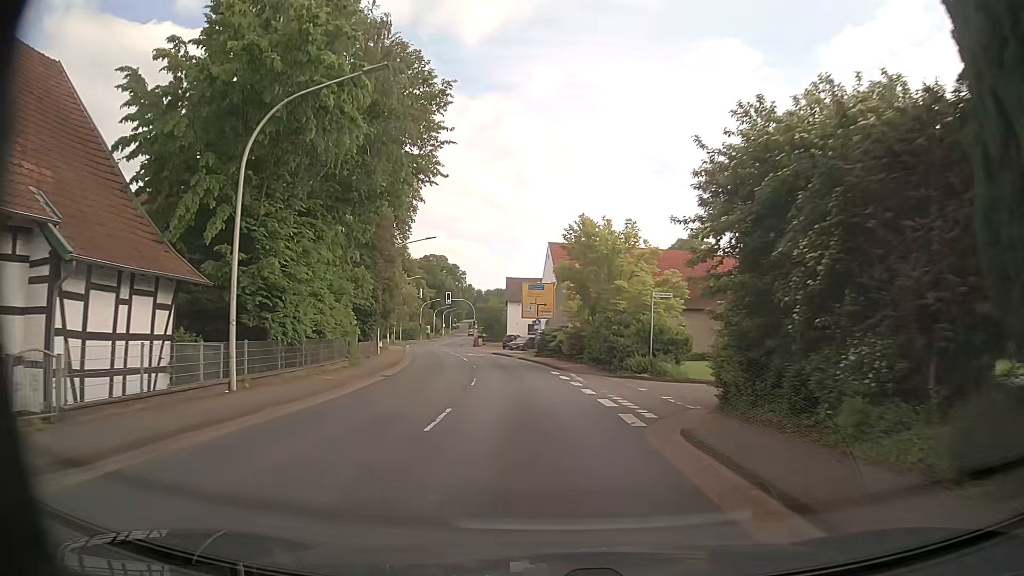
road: primary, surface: asphalt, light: Day
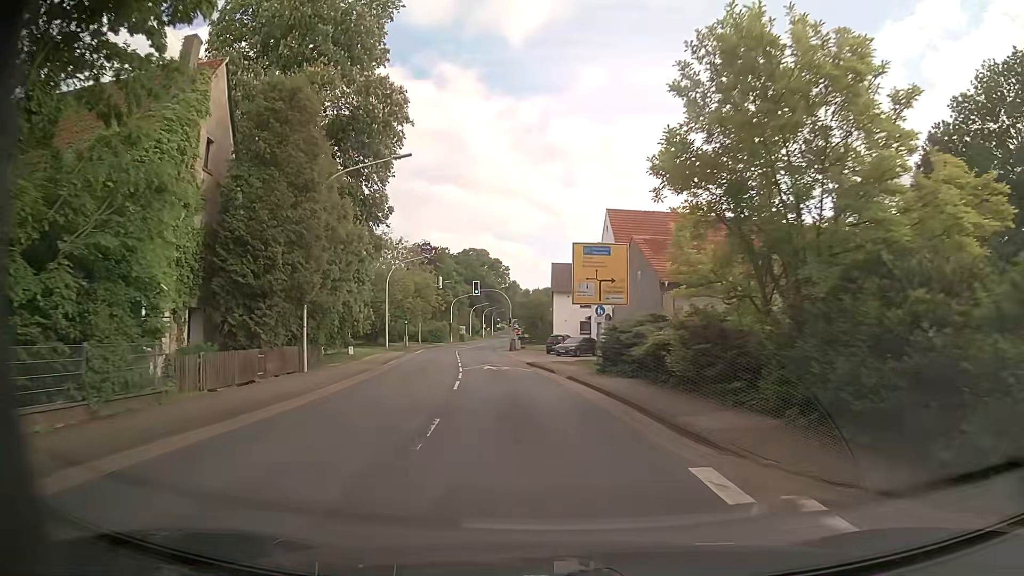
(-0.6, +20.3) m; -4°
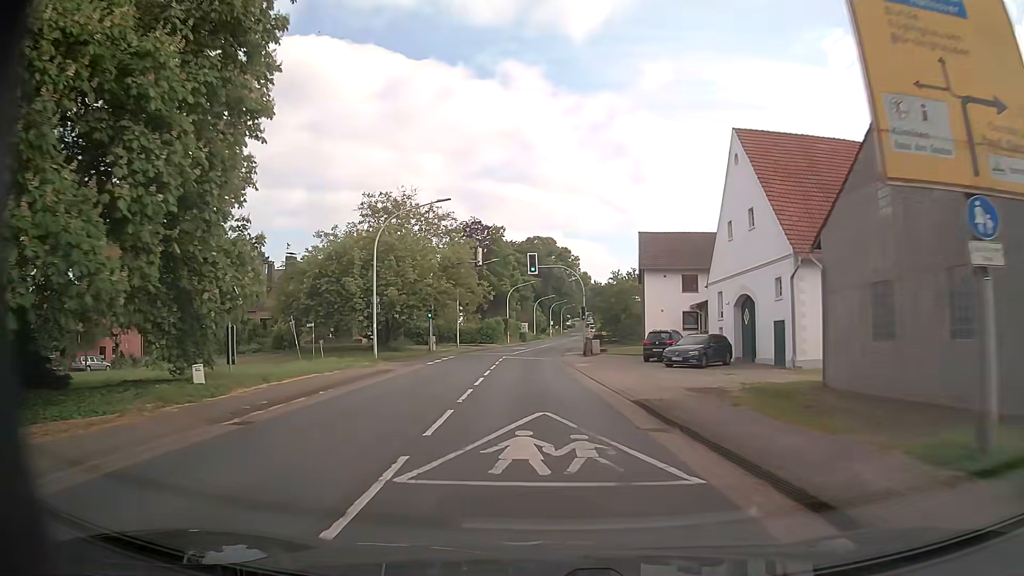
(-1.2, +21.9) m; -6°
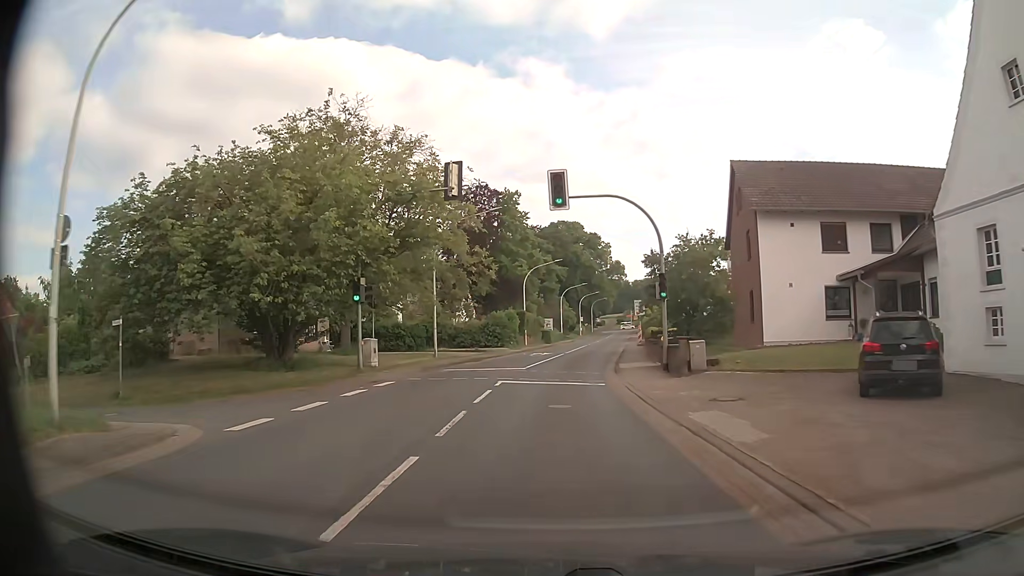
(-0.6, +23.1) m; -2°
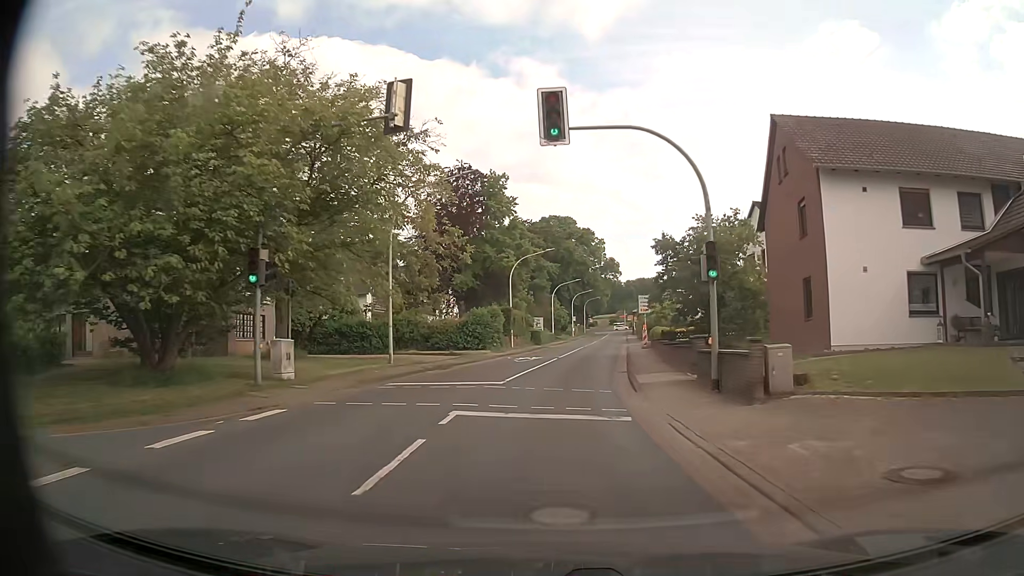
(+0.1, +8.0) m; +1°
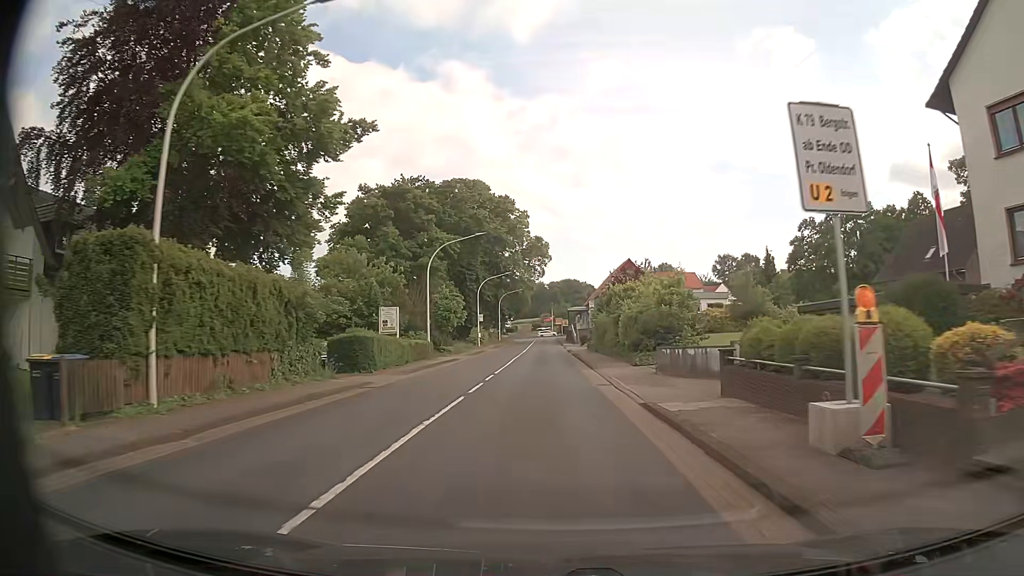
(+2.6, +41.0) m; +7°
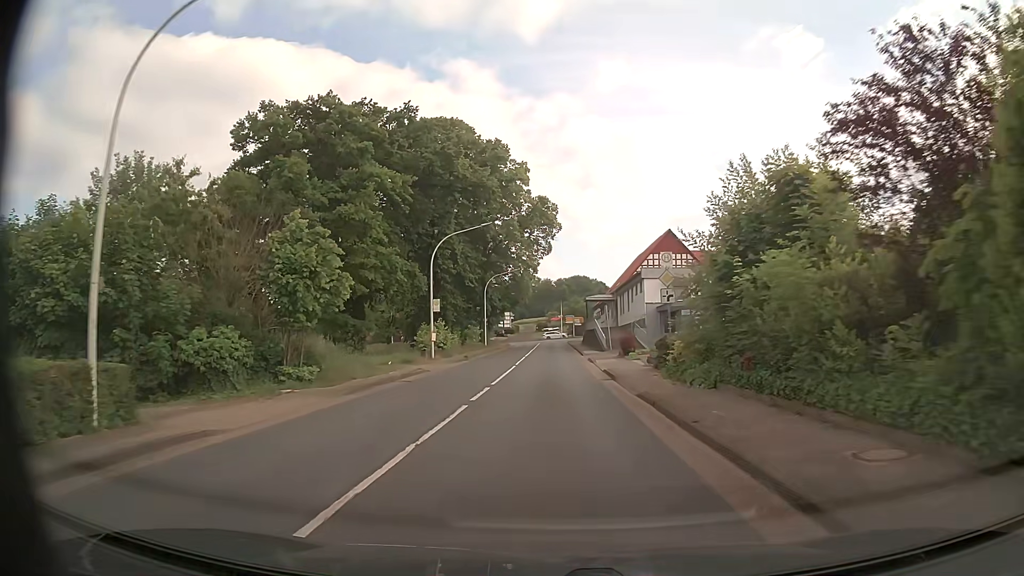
(-0.2, +31.8) m; 0°
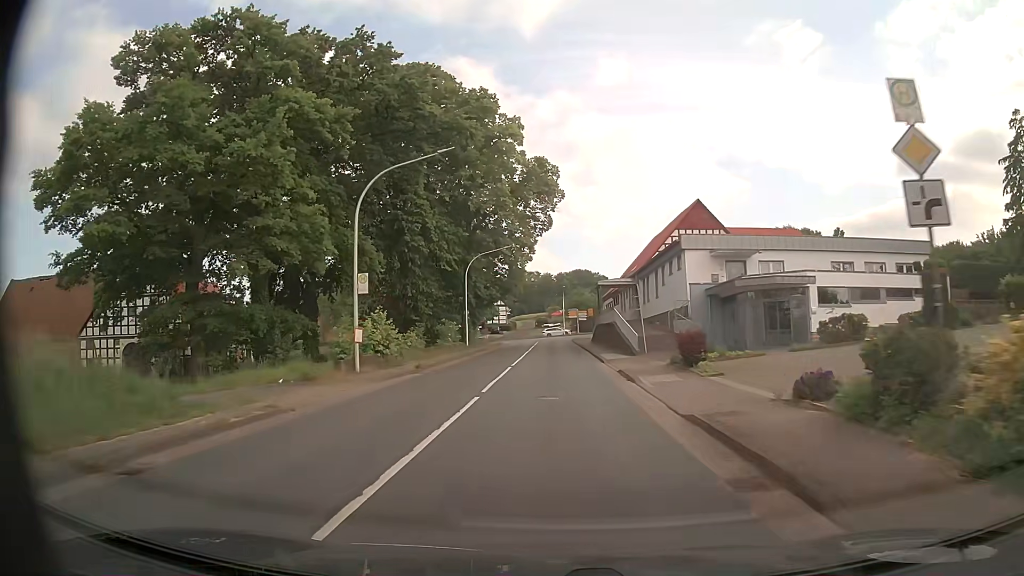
(-0.1, +15.6) m; -1°
(0, +10) (0, +20) (0, +30) (0, +40) (0, +50) (0, +60) (0, +70) (+1, +80) (+4, +89) (+11, +97) m
